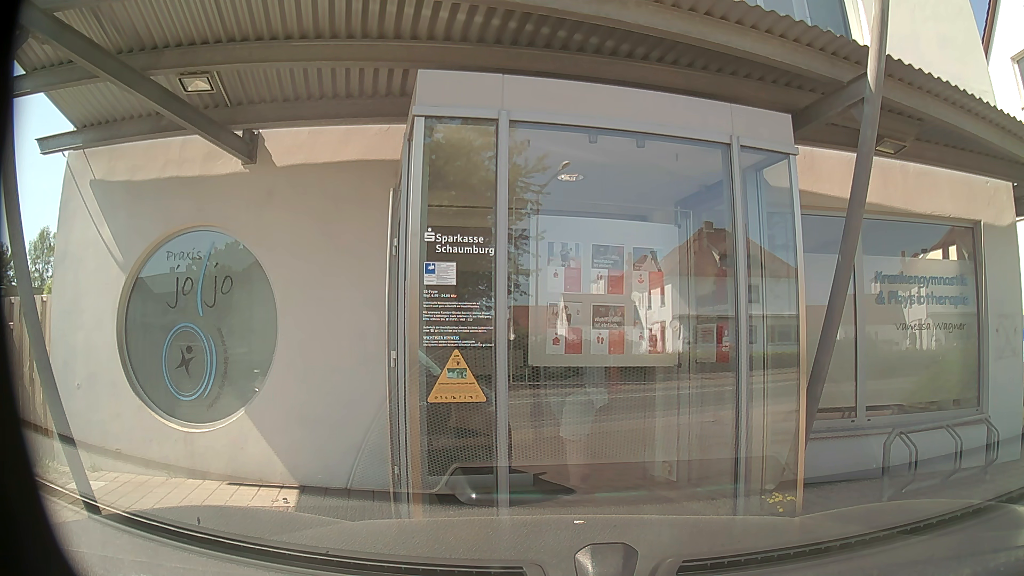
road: secondary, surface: asphalt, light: Day
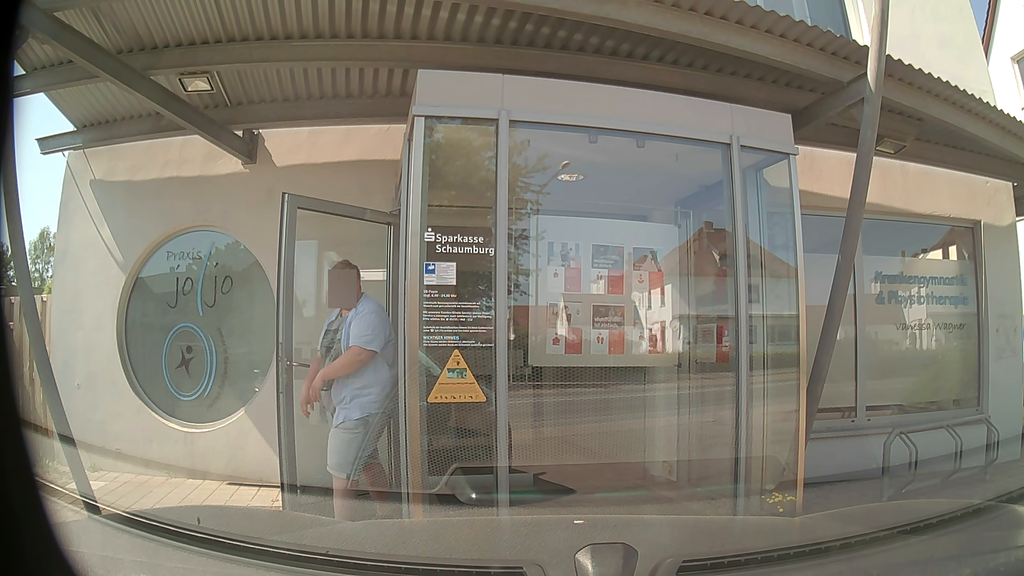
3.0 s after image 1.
(0.0, 0.0) m; 0°
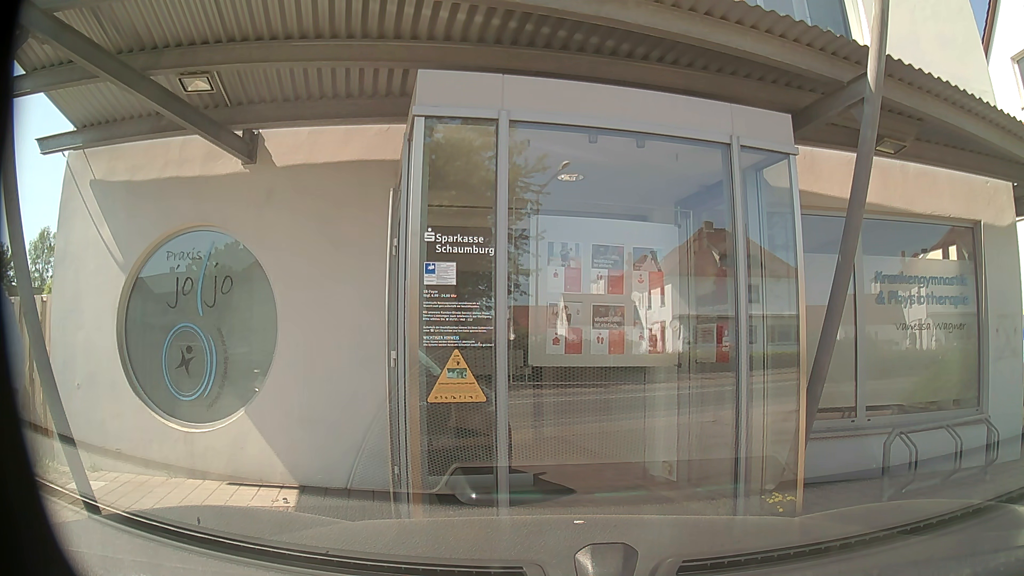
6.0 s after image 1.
(0.0, 0.0) m; 0°
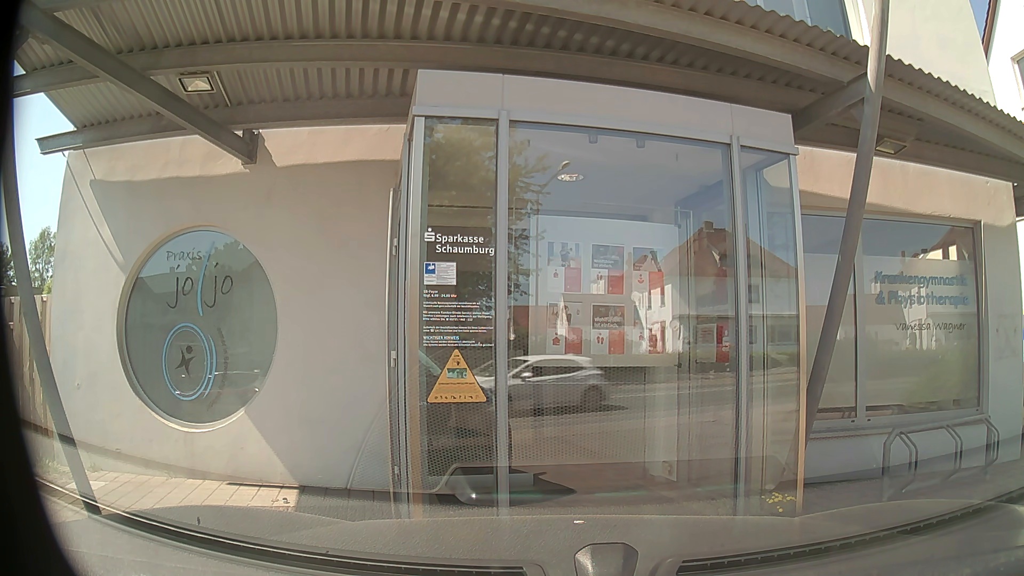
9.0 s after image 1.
(0.0, 0.0) m; 0°
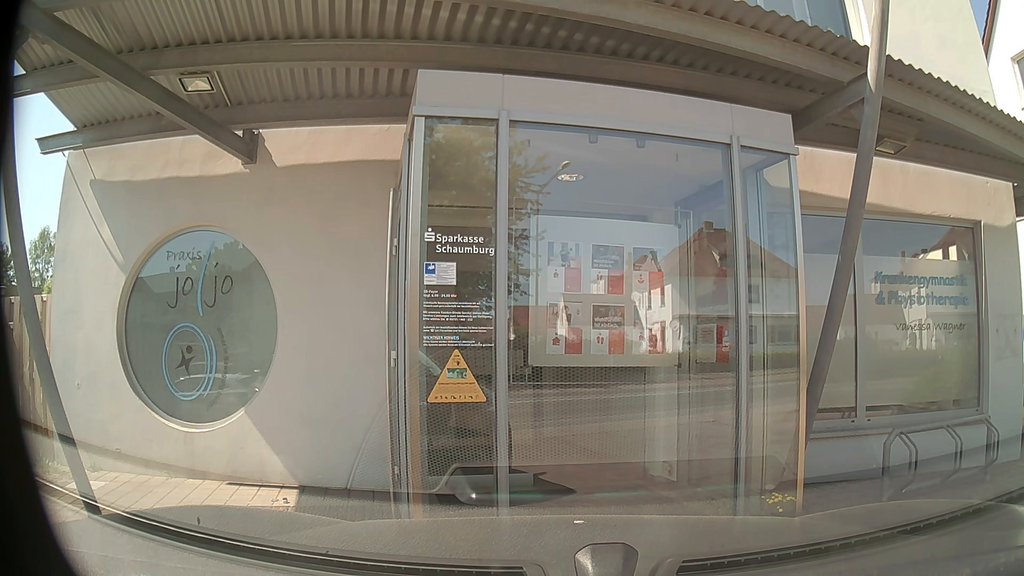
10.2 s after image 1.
(0.0, 0.0) m; 0°
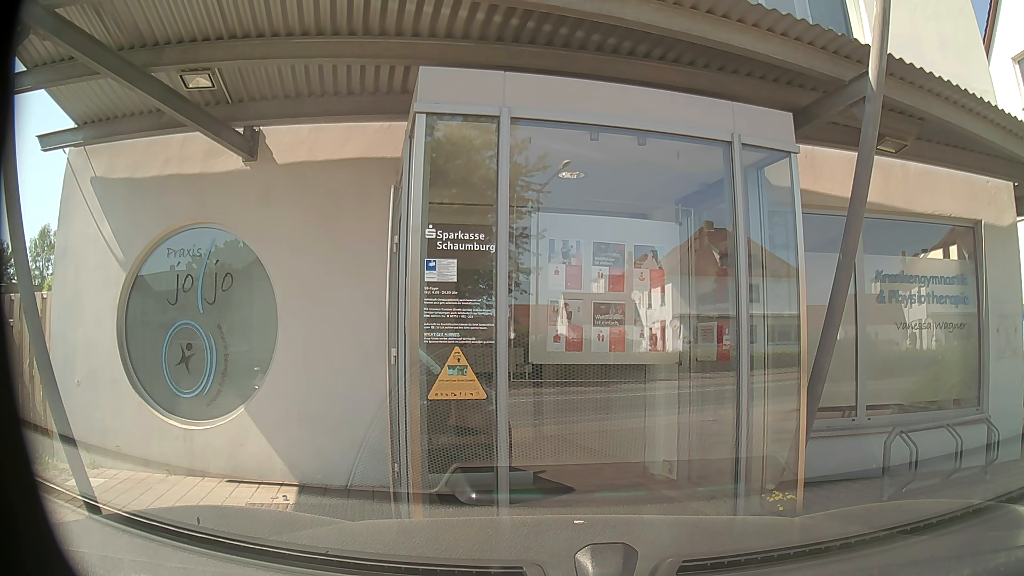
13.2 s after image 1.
(0.0, 0.0) m; 0°
